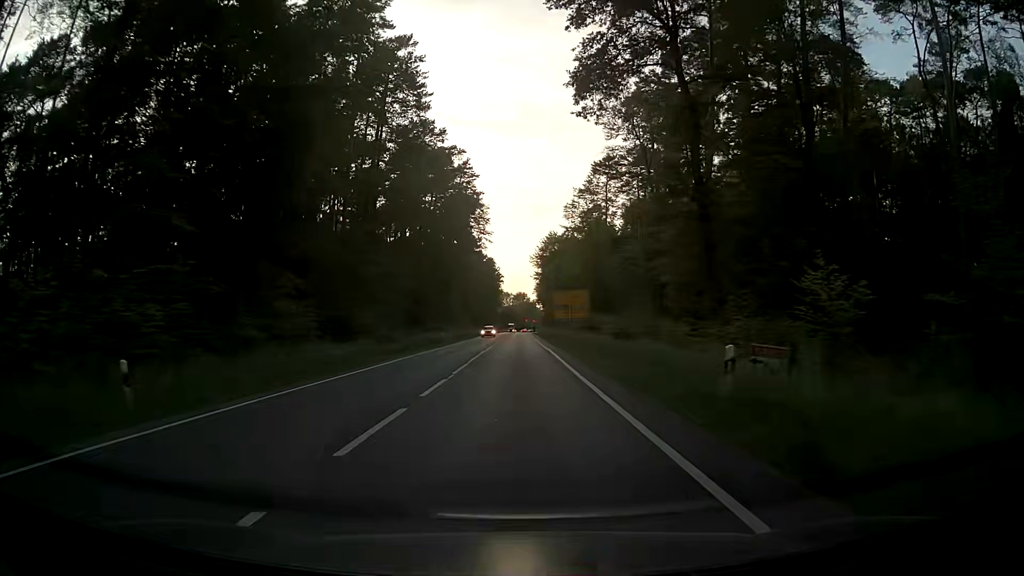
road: primary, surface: asphalt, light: Day
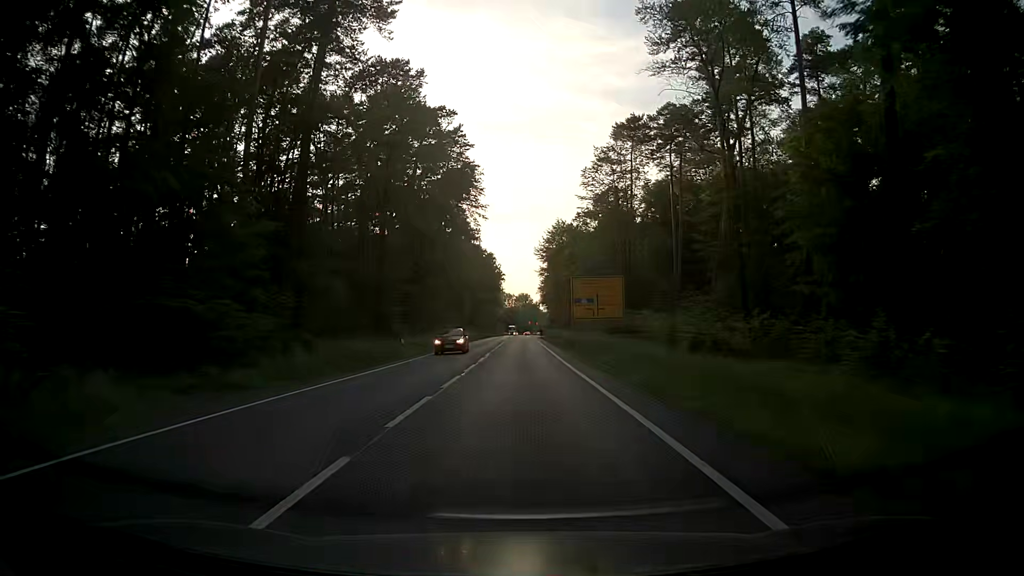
(-0.1, +22.6) m; 0°
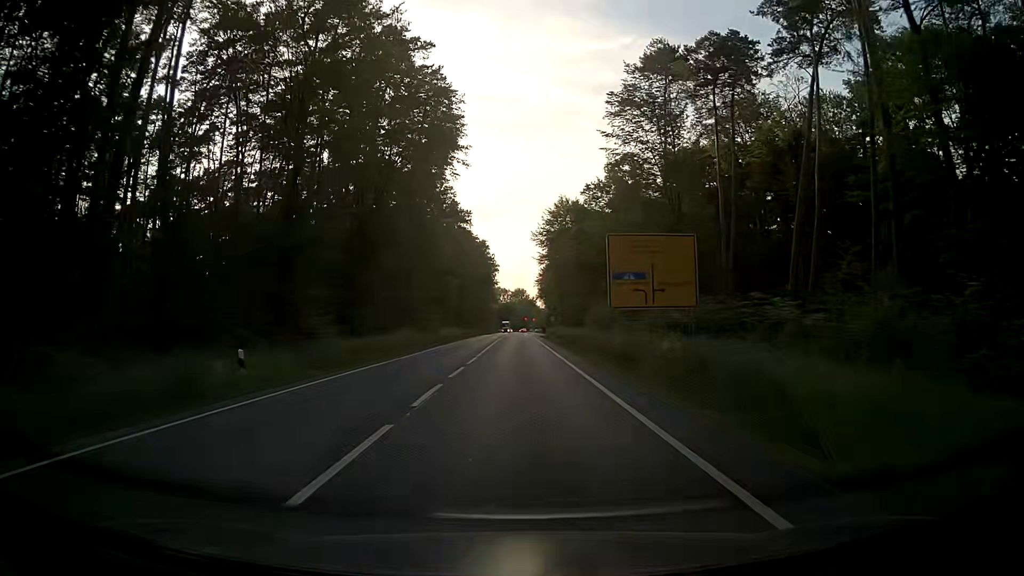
(0.0, +22.6) m; 0°
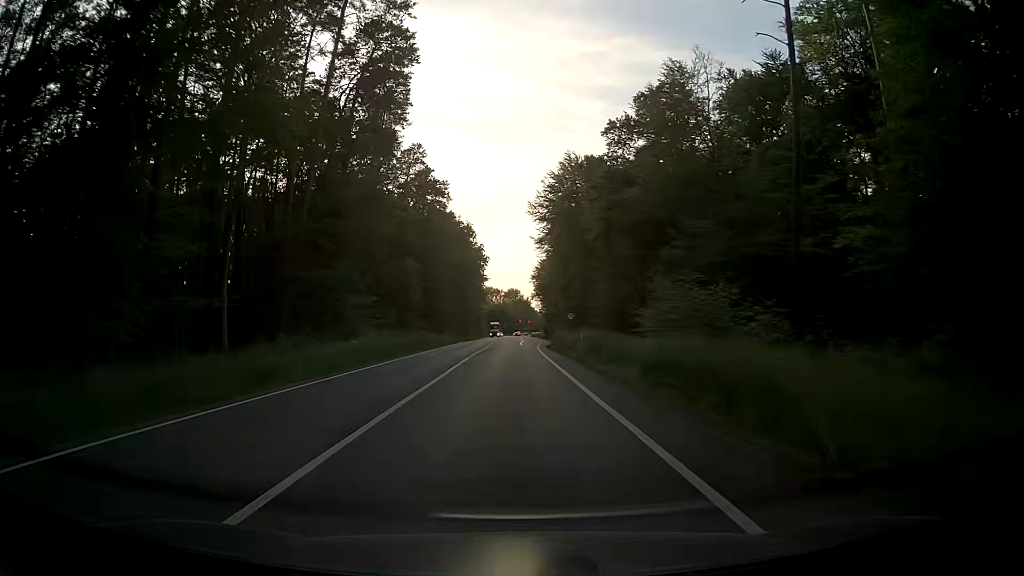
(+0.2, +33.9) m; 0°
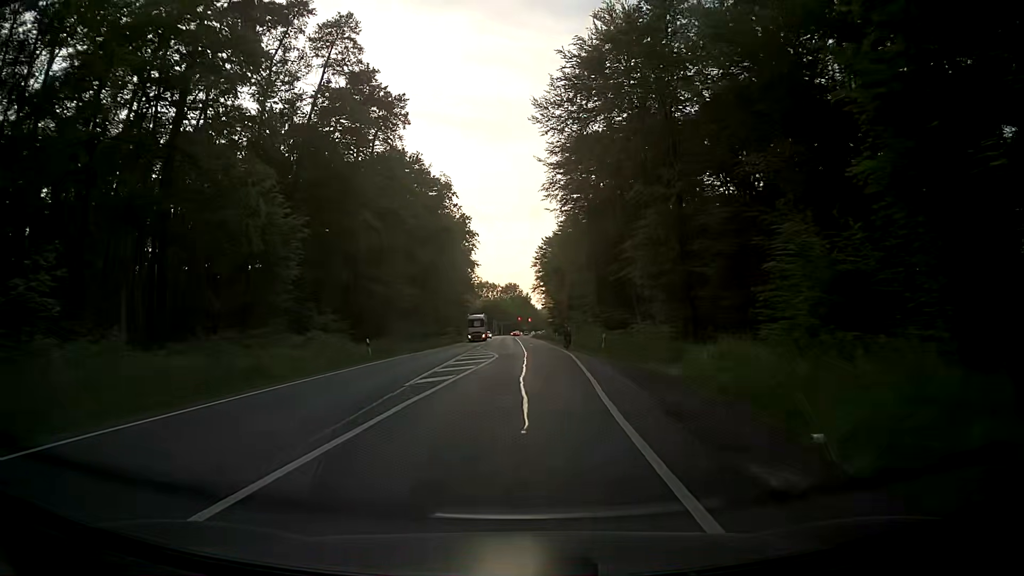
(+0.2, +45.2) m; +1°
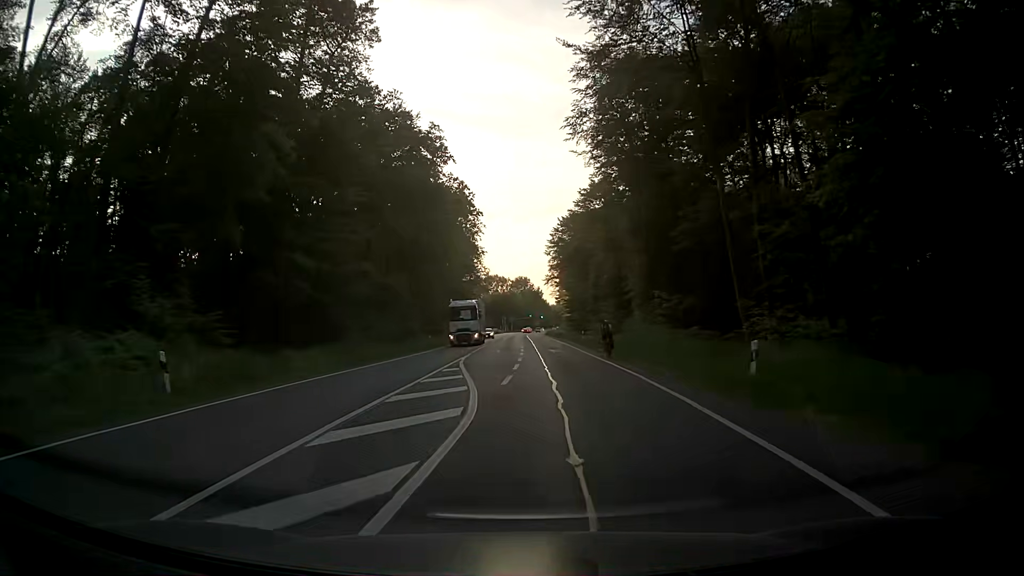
(-0.3, +22.6) m; -1°
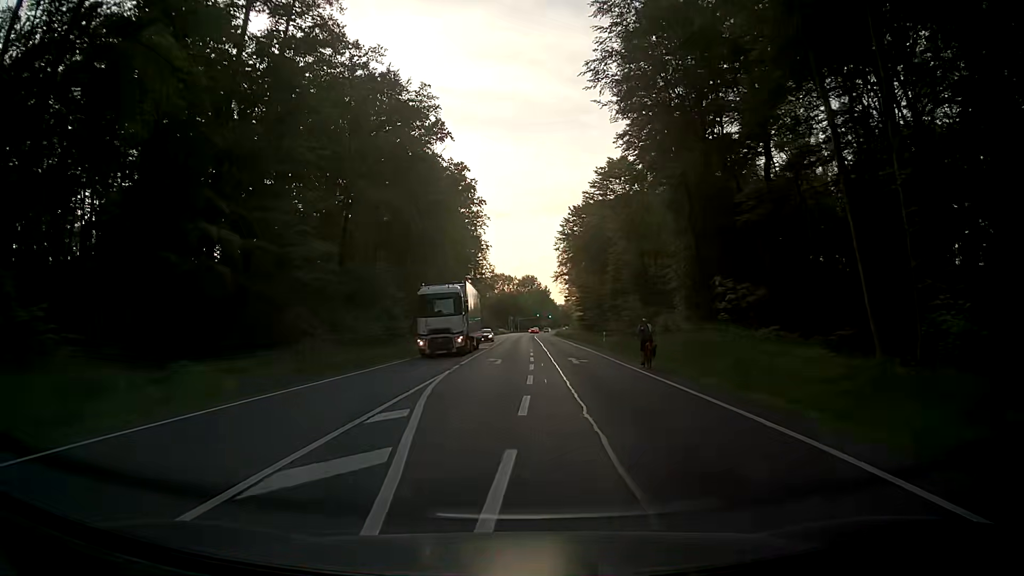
(0.0, +11.3) m; 0°
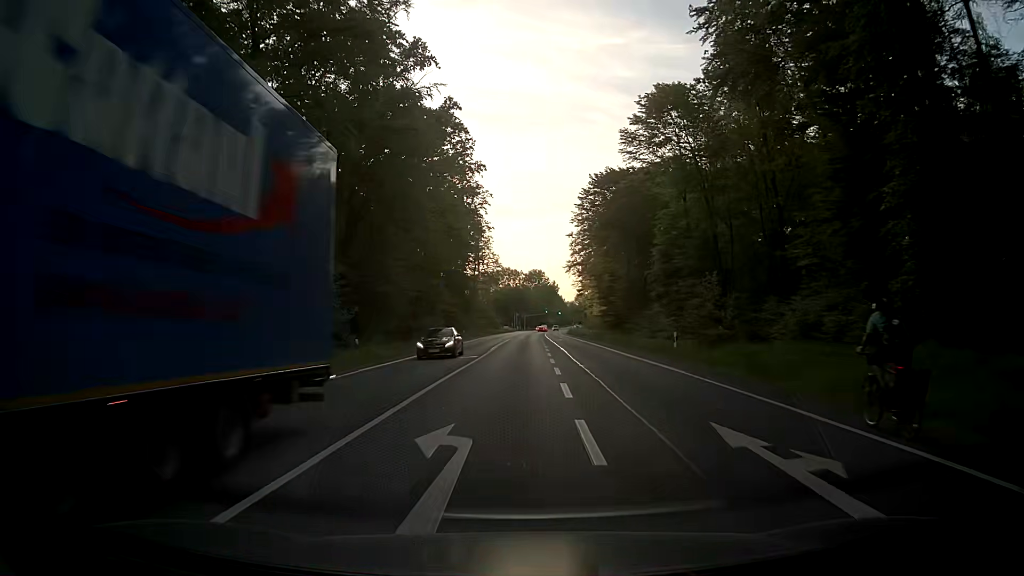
(-0.2, +22.4) m; -1°
(0, +10) (0, +20) (0, +30) (0, +40) (+1, +50) (+1, +60) (+1, +70) (+2, +80) (+2, +90) (+2, +100) m
